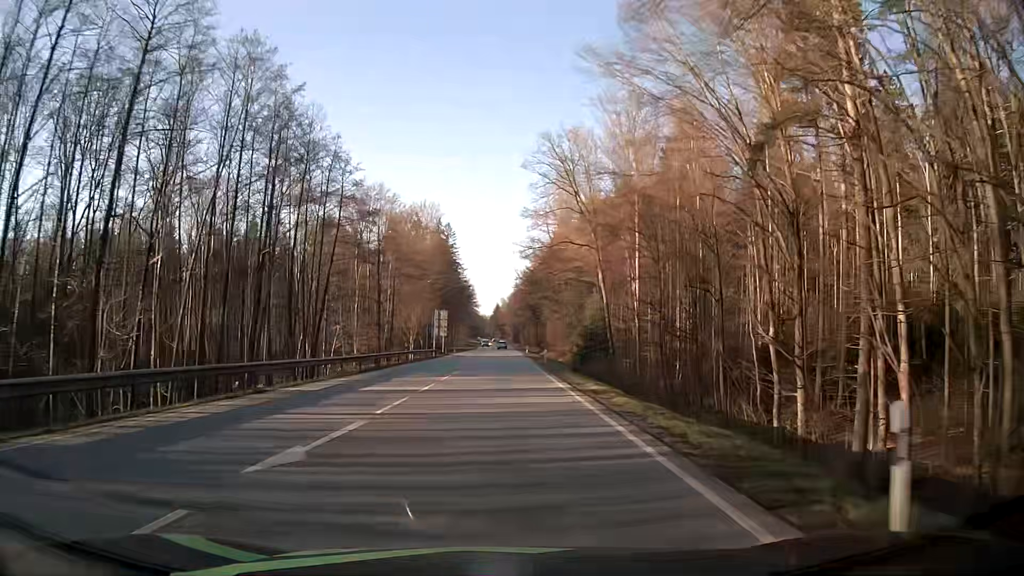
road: secondary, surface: asphalt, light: Day
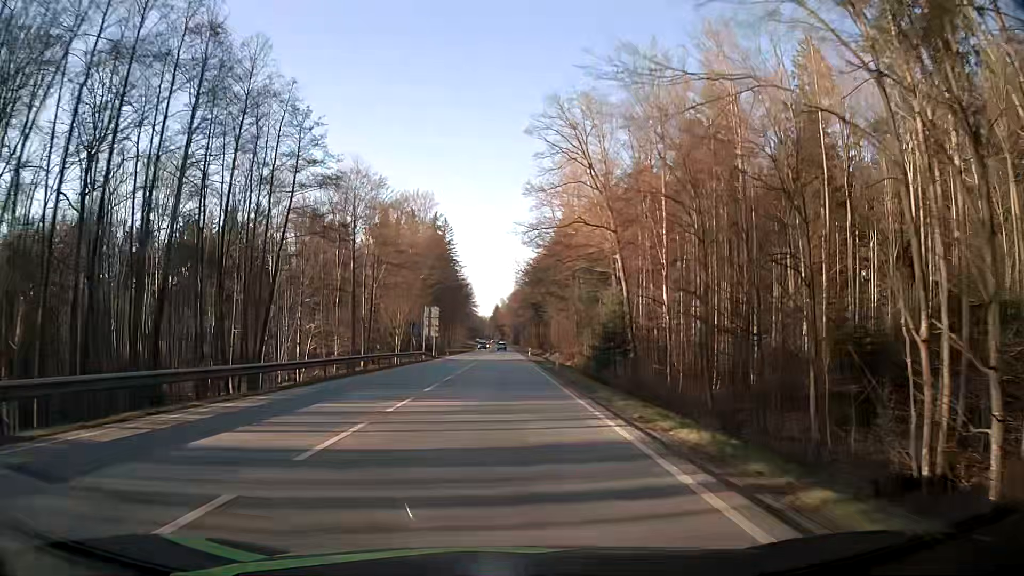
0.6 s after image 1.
(0.0, +11.3) m; 0°
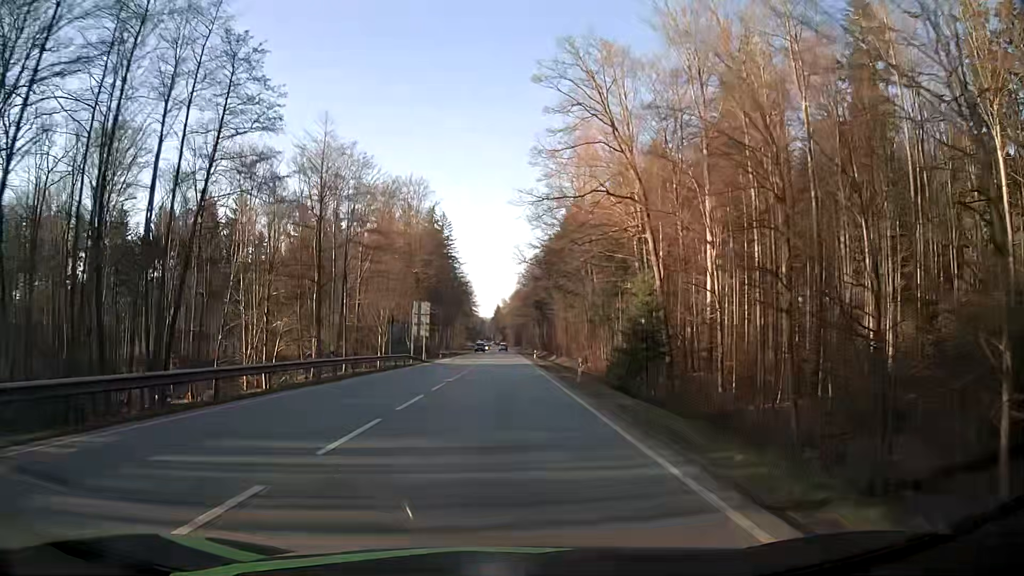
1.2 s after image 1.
(0.0, +11.3) m; 0°
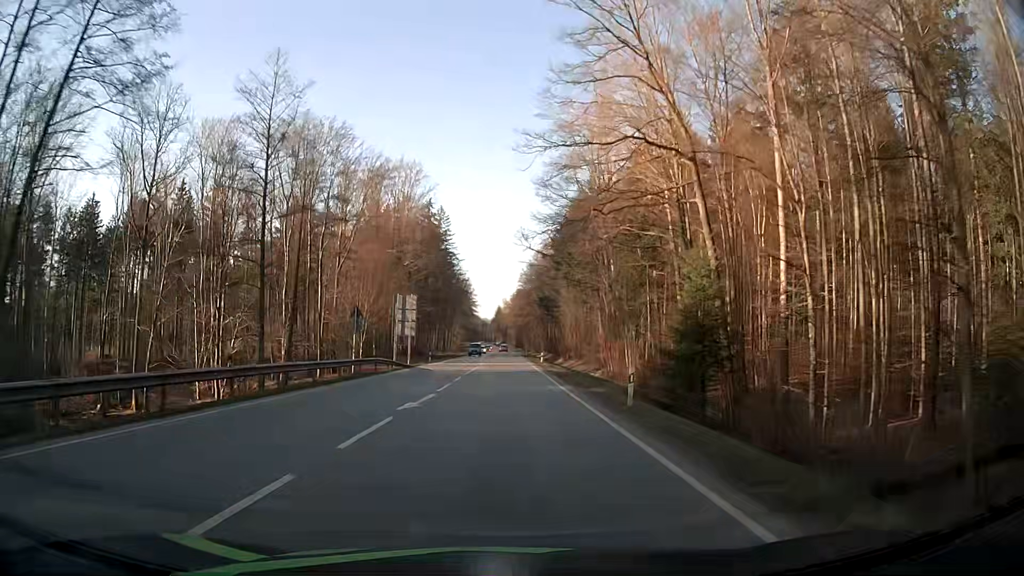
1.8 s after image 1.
(-0.1, +11.5) m; 0°
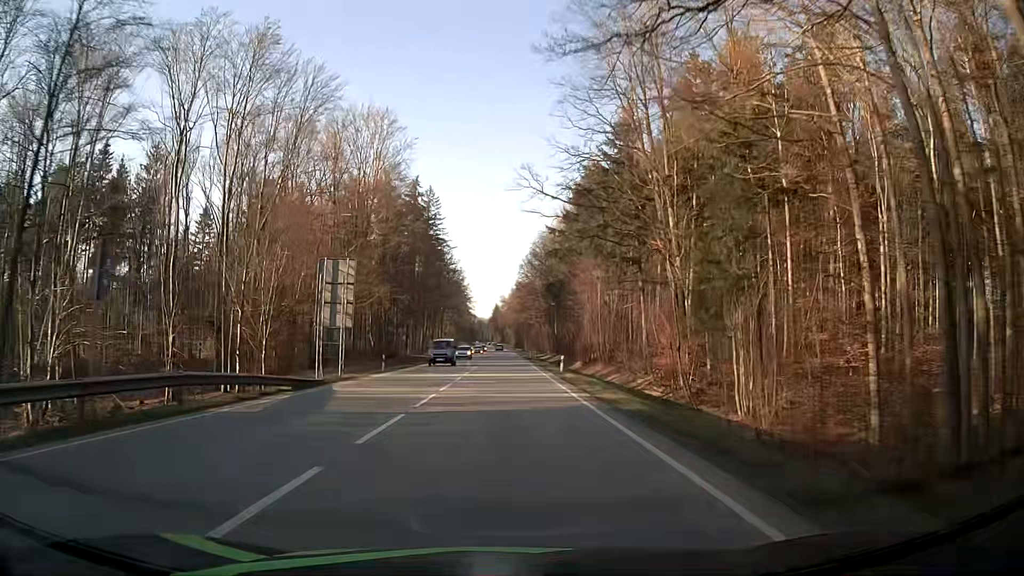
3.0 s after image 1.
(0.0, +23.7) m; 0°
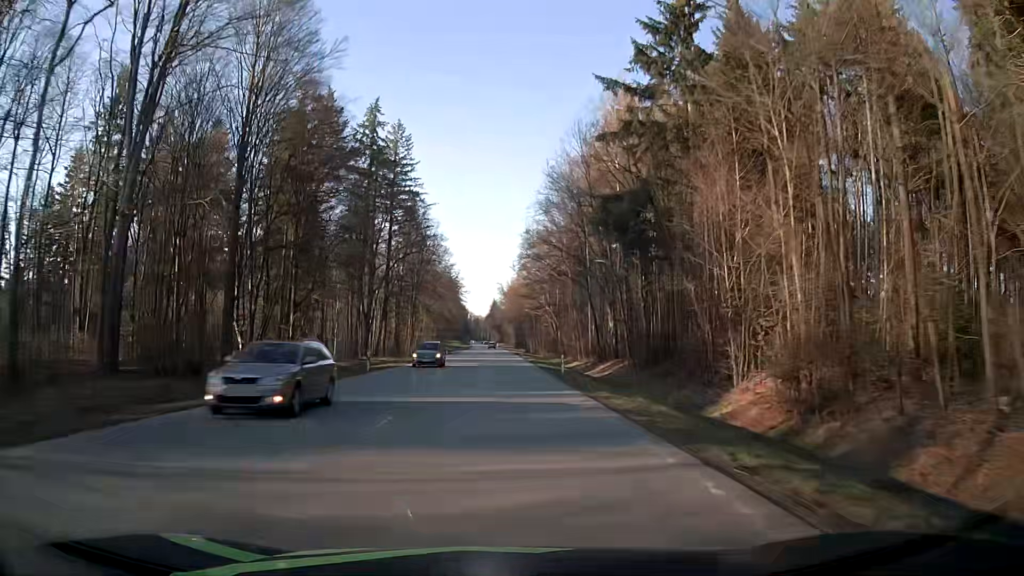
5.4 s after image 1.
(+0.2, +49.9) m; 0°
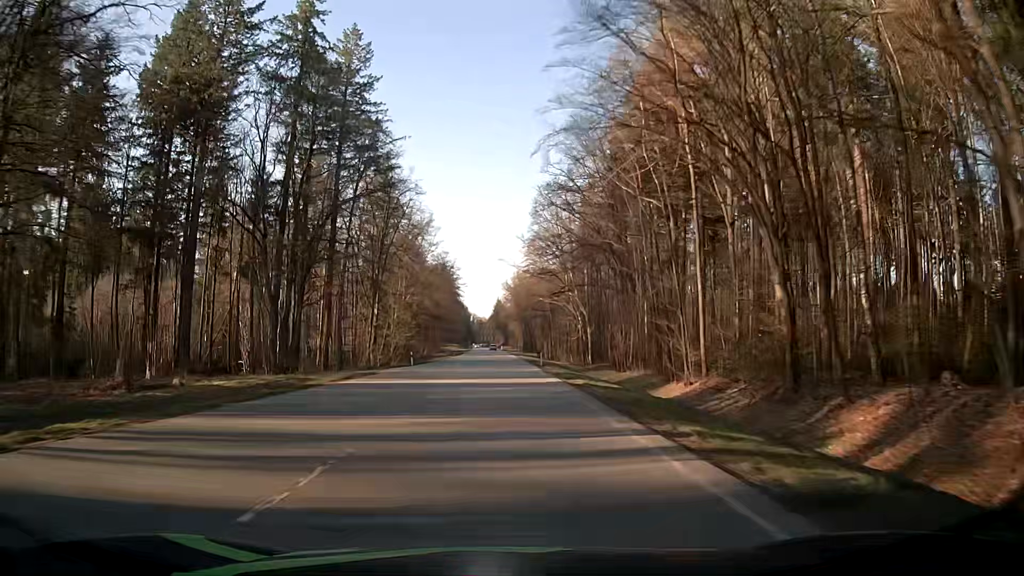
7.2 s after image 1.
(-0.1, +39.4) m; 0°
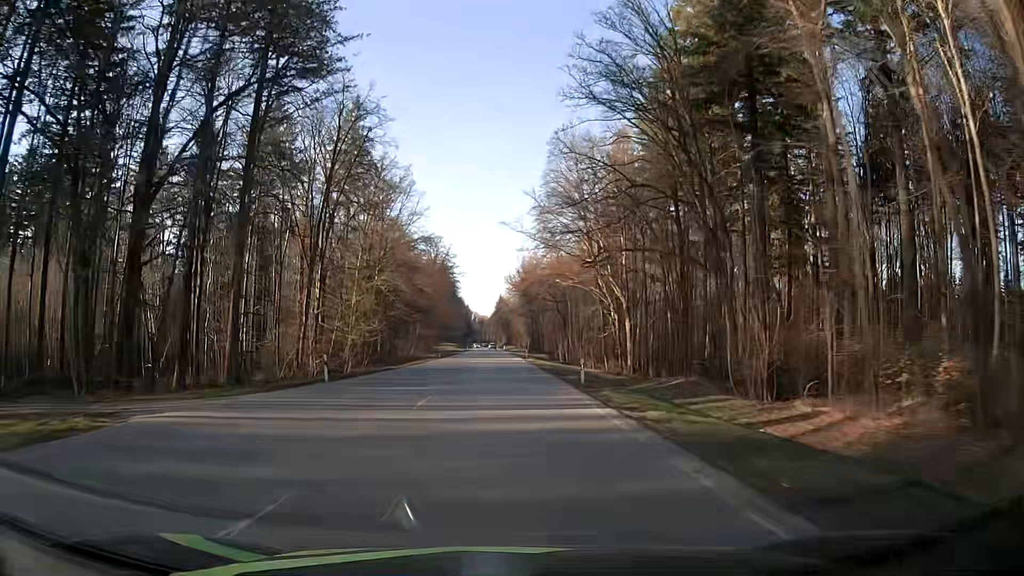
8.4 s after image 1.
(-0.1, +27.0) m; 0°
(0, +10) (0, +20) (0, +30) (0, +40) (0, +50) (-1, +60) (-1, +70) (-1, +80) (-1, +90) (-1, +100) m
